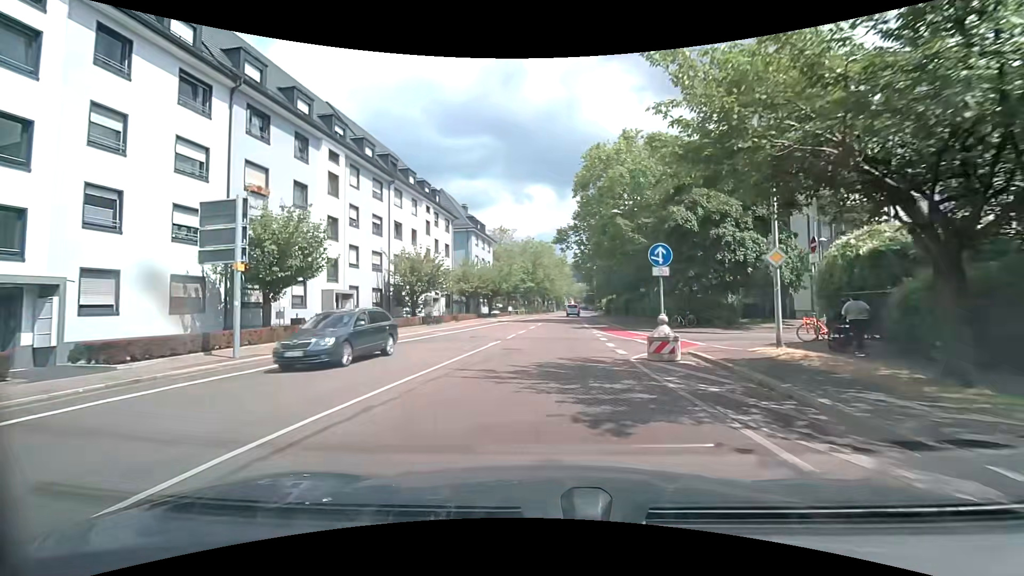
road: secondary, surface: asphalt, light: Day
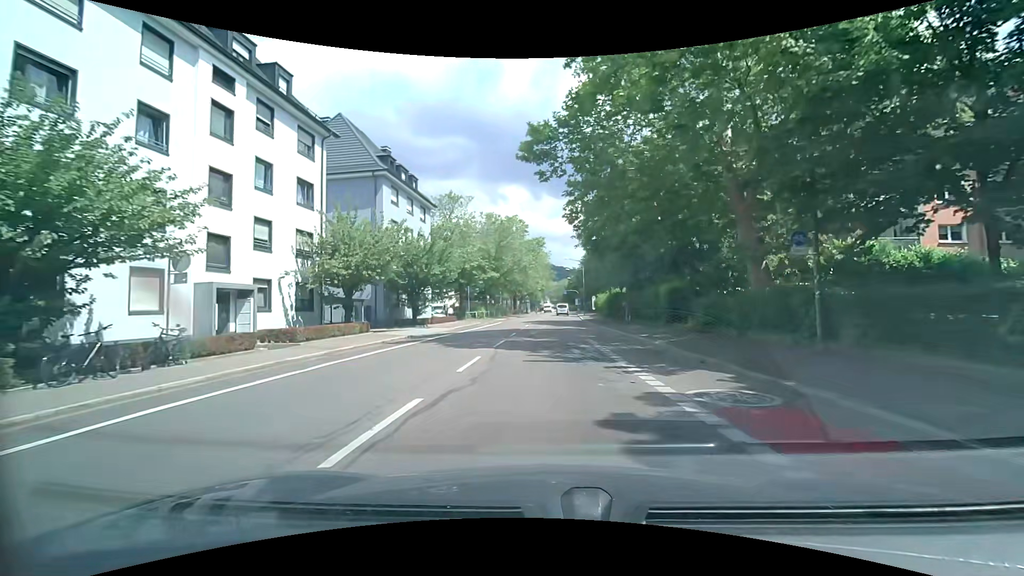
(+1.0, +28.1) m; +3°
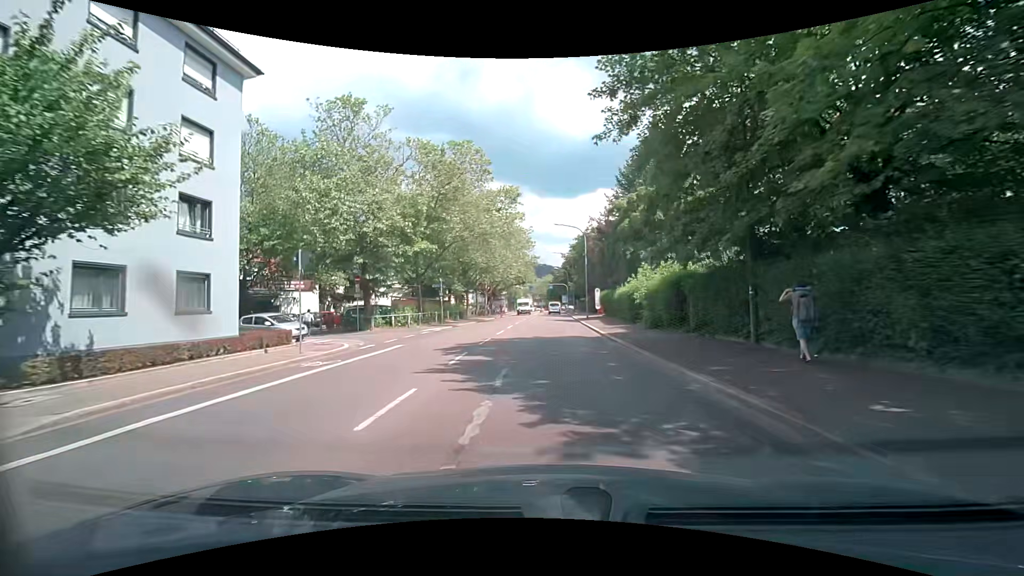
(+0.5, +29.5) m; +2°
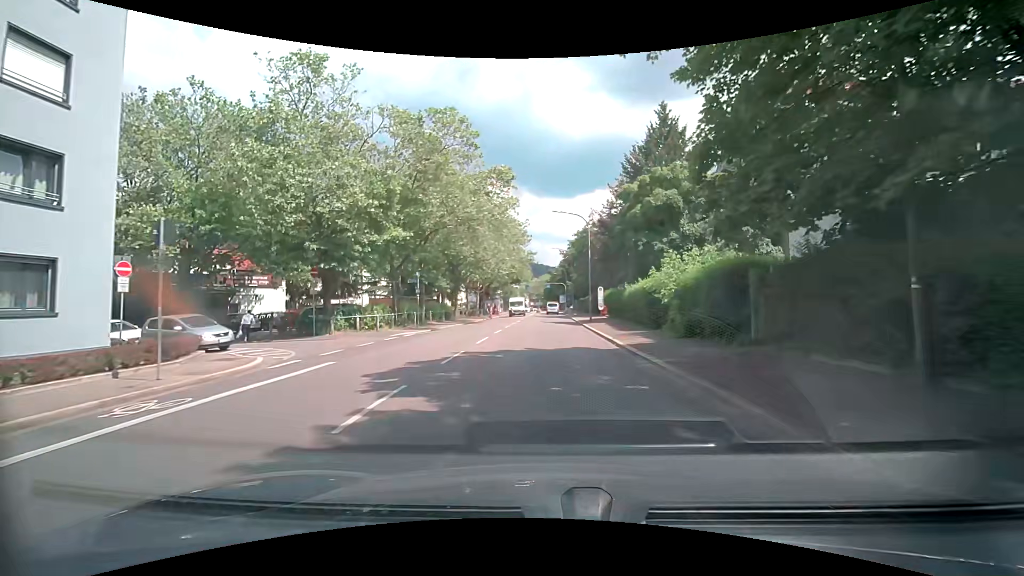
(0.0, +6.0) m; 0°
